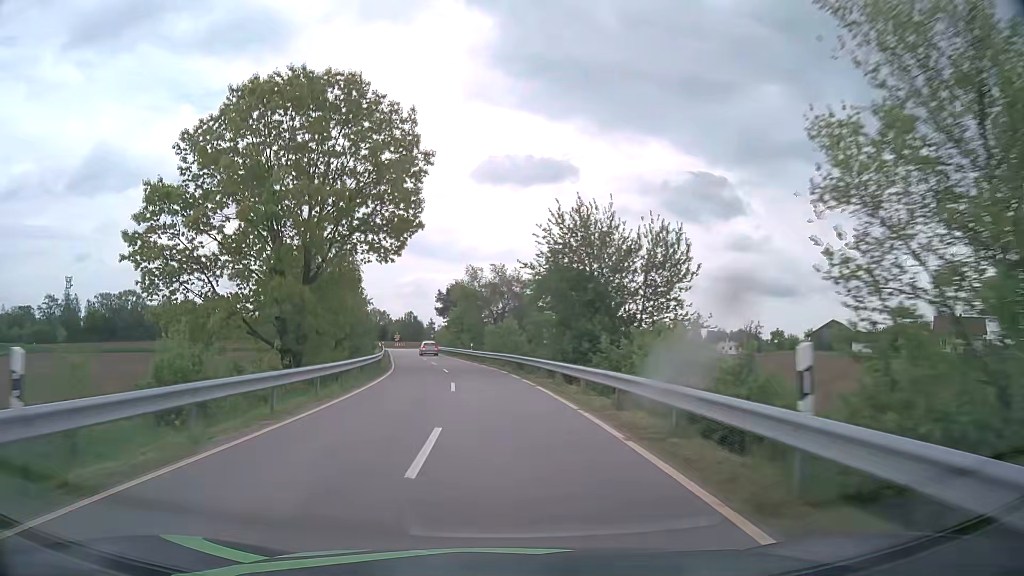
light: Day
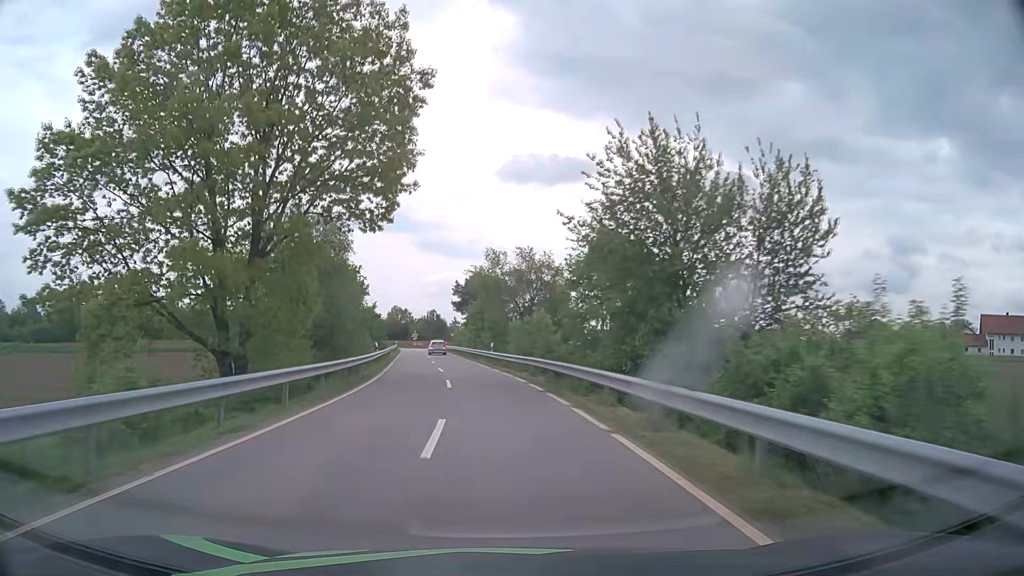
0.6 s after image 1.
(-0.2, +11.0) m; -2°
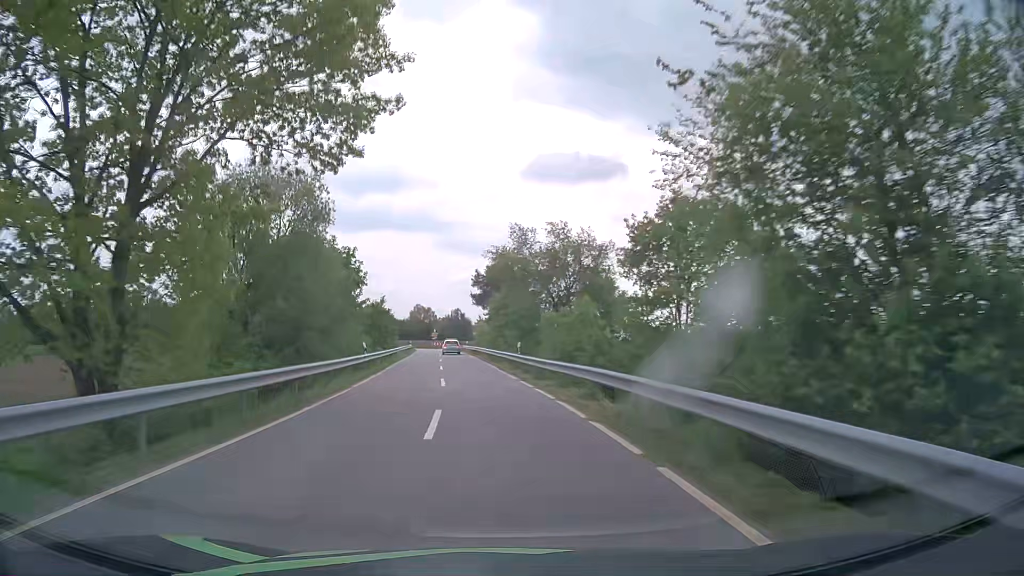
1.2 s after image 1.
(-0.2, +10.8) m; -2°
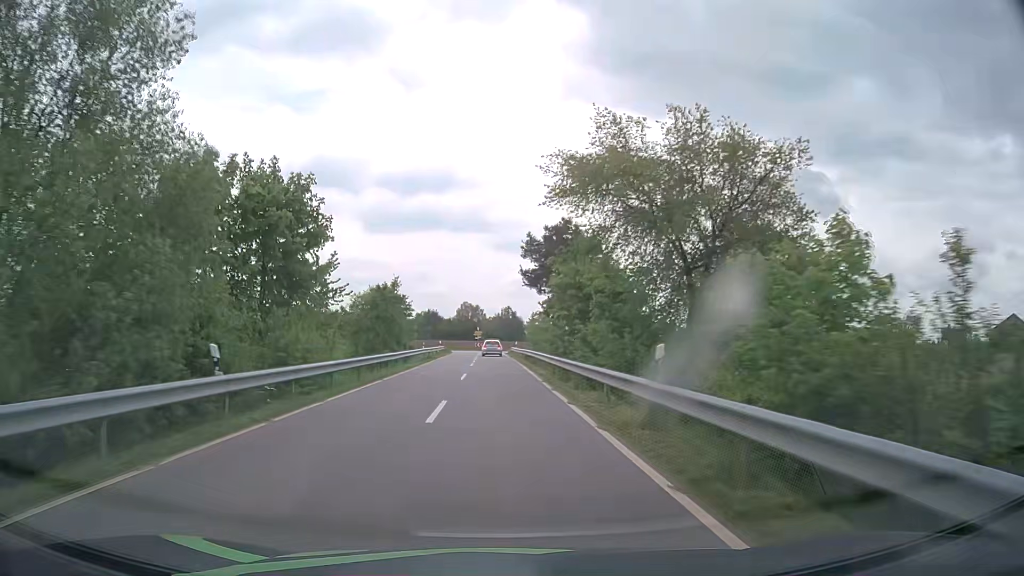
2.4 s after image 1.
(-0.9, +21.1) m; -5°
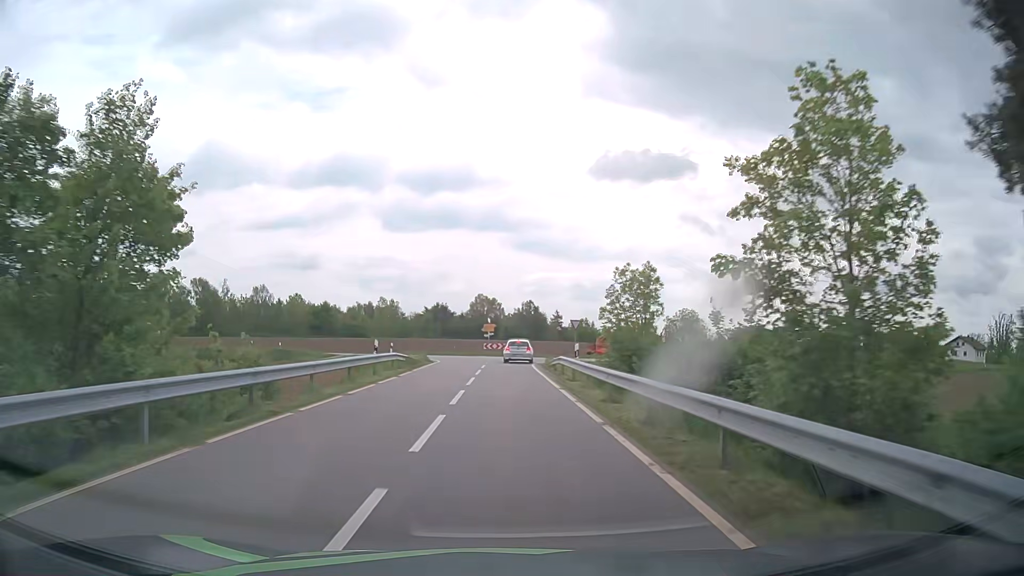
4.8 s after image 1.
(-0.9, +38.9) m; -2°
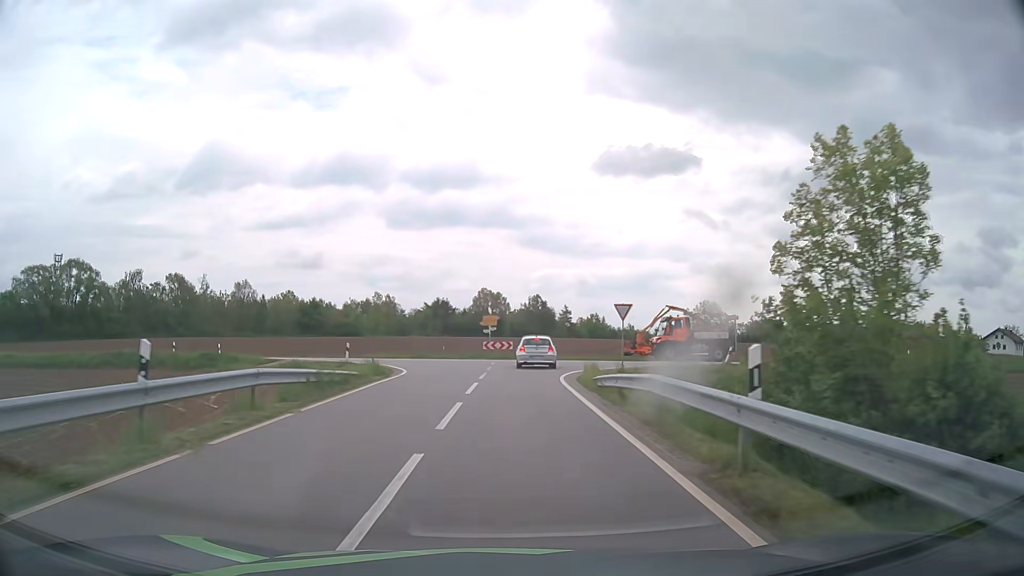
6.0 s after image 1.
(-0.1, +16.1) m; -1°
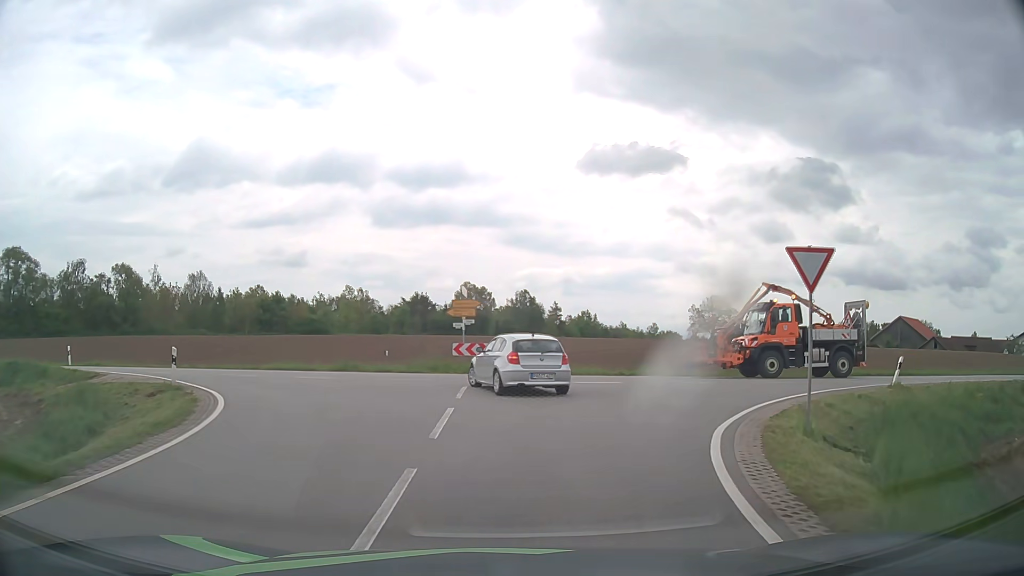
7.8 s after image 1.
(0.0, +18.4) m; +1°
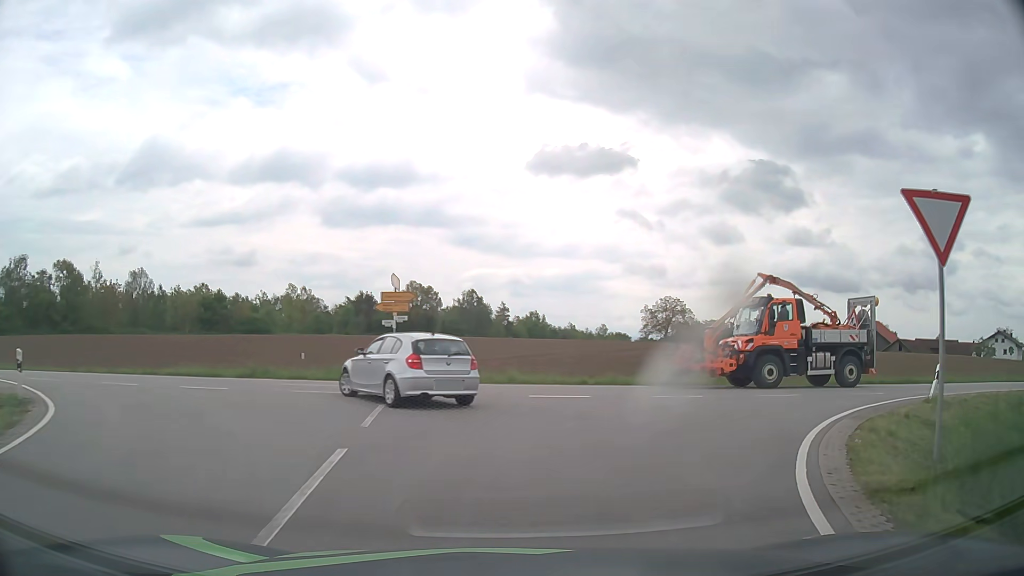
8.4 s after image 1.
(+0.1, +4.7) m; +4°
(+2, +10) (+8, +17) (+17, +21) (+27, +23) (+37, +25) (+47, +28) (+56, +32) (+65, +36) (+74, +41) (+82, +46) m
